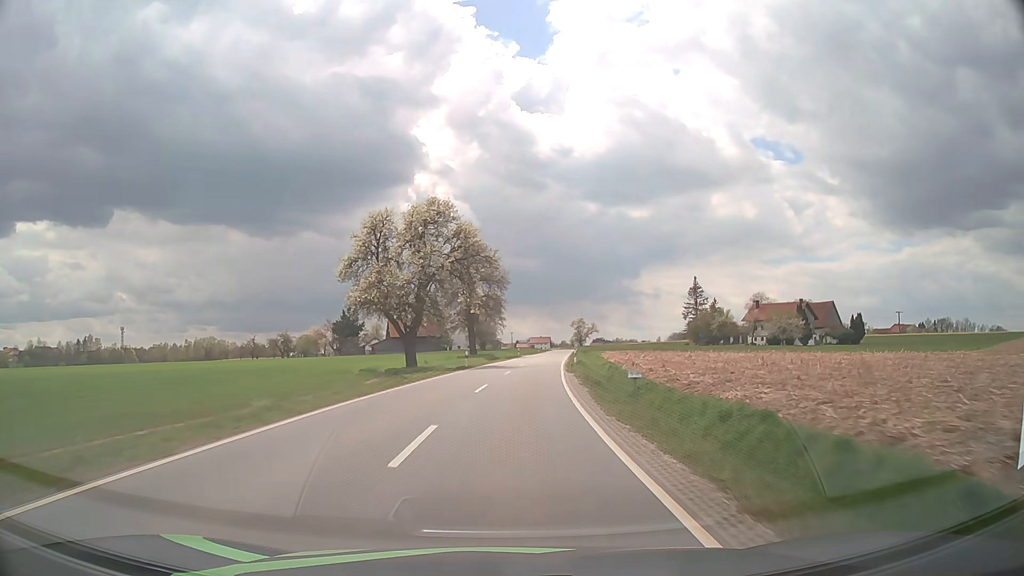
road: tertiary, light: Day
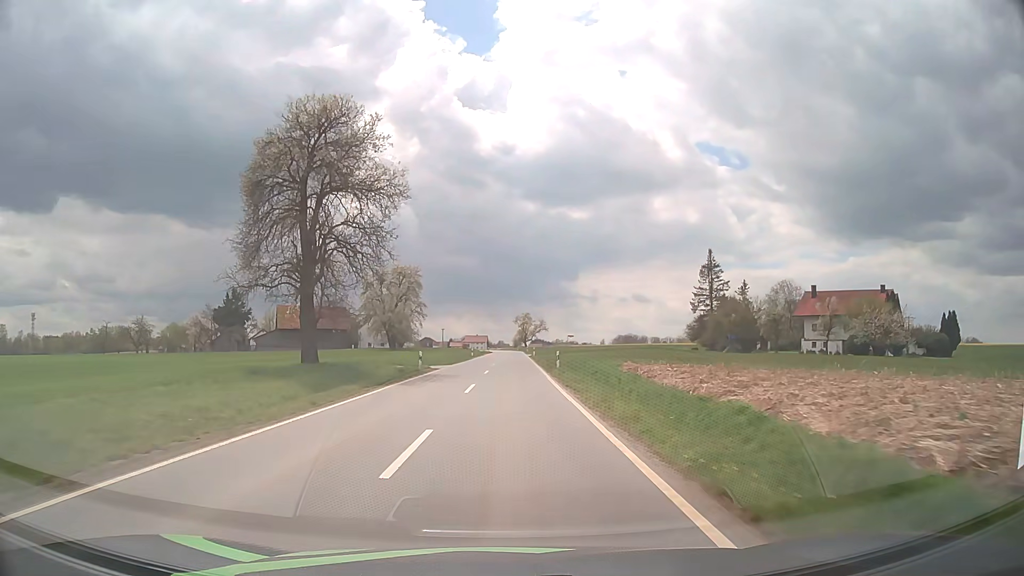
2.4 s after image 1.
(+2.6, +49.2) m; +6°
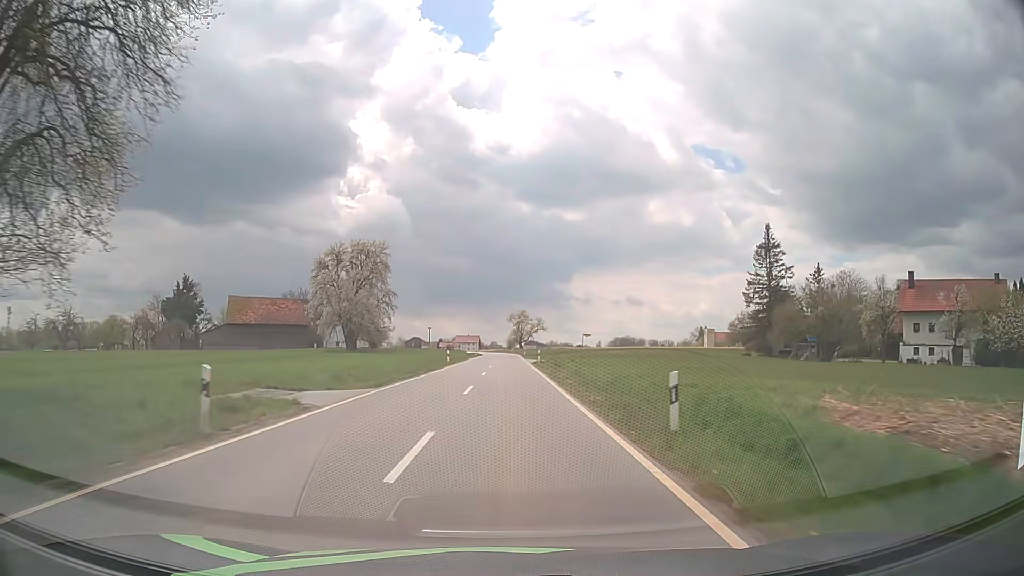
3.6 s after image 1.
(+0.1, +24.7) m; 0°
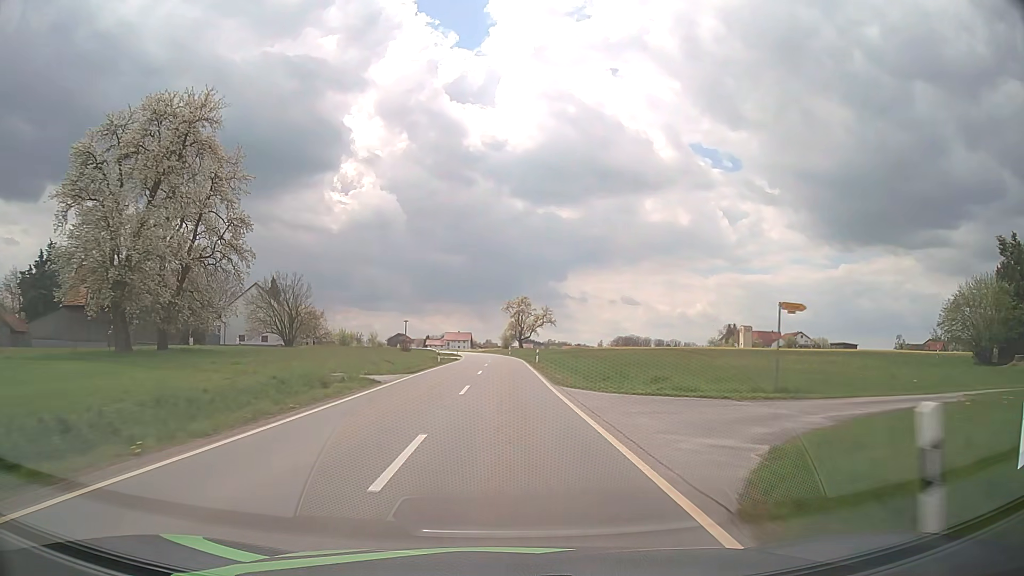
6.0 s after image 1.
(+0.2, +49.1) m; 0°
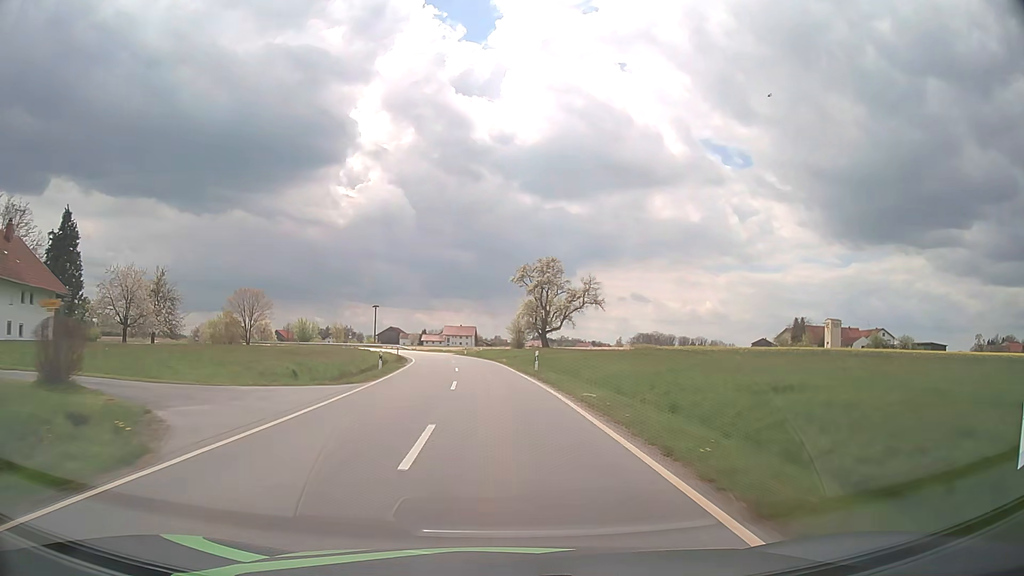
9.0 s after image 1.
(-0.3, +59.9) m; -1°
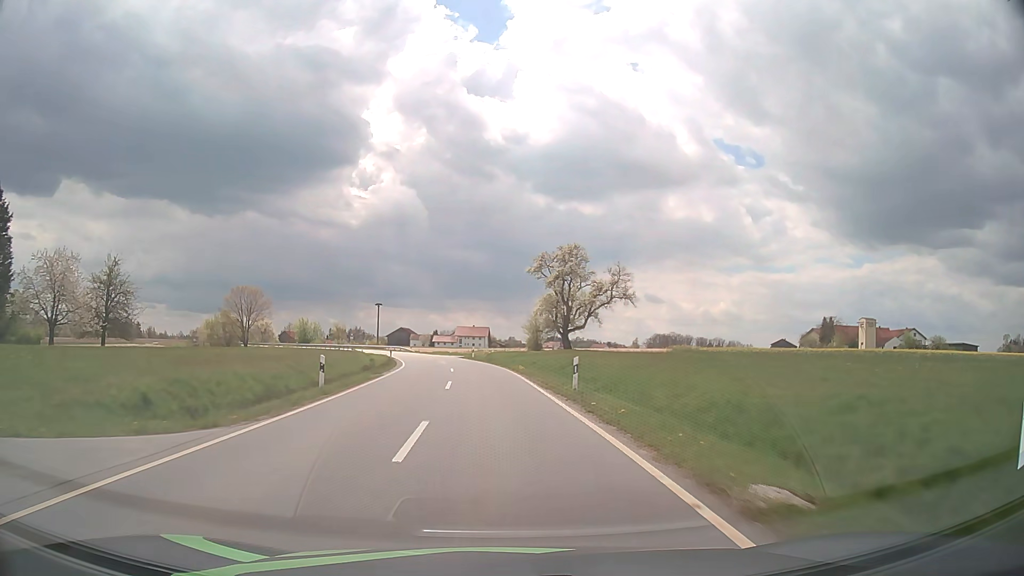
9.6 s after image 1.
(-0.1, +11.8) m; -1°
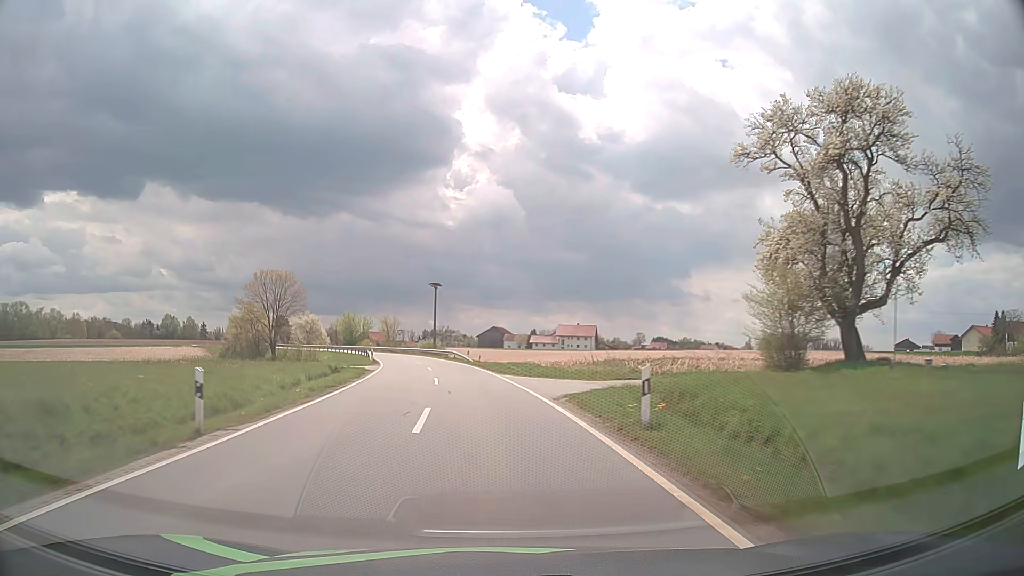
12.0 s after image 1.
(-3.2, +46.2) m; -9°
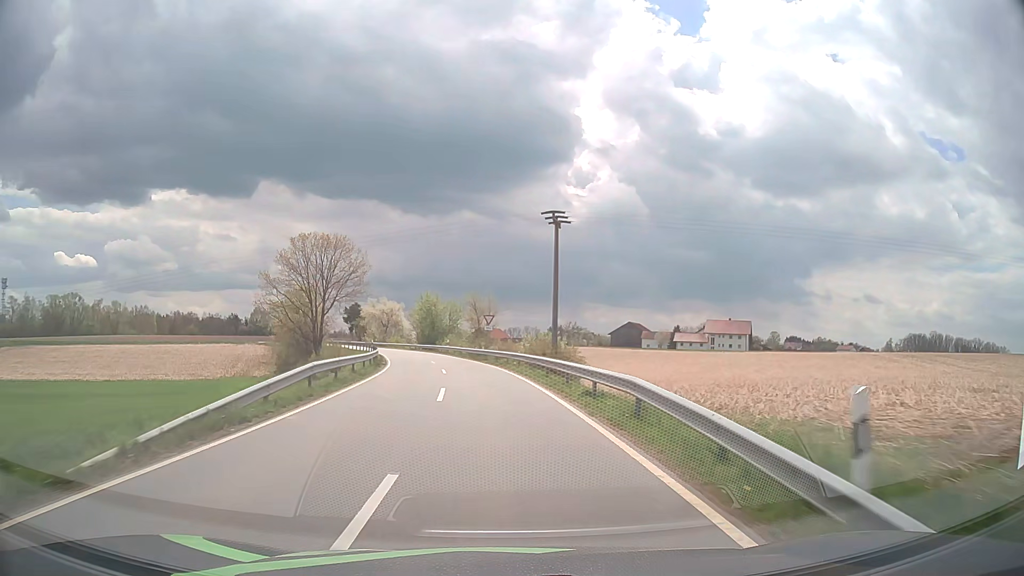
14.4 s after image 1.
(-4.1, +43.6) m; -11°
(0, +10) (-1, +20) (-2, +30) (-3, +40) (-5, +50) (-7, +59) (-9, +69) (-12, +79) (-15, +88) (-19, +98) m
